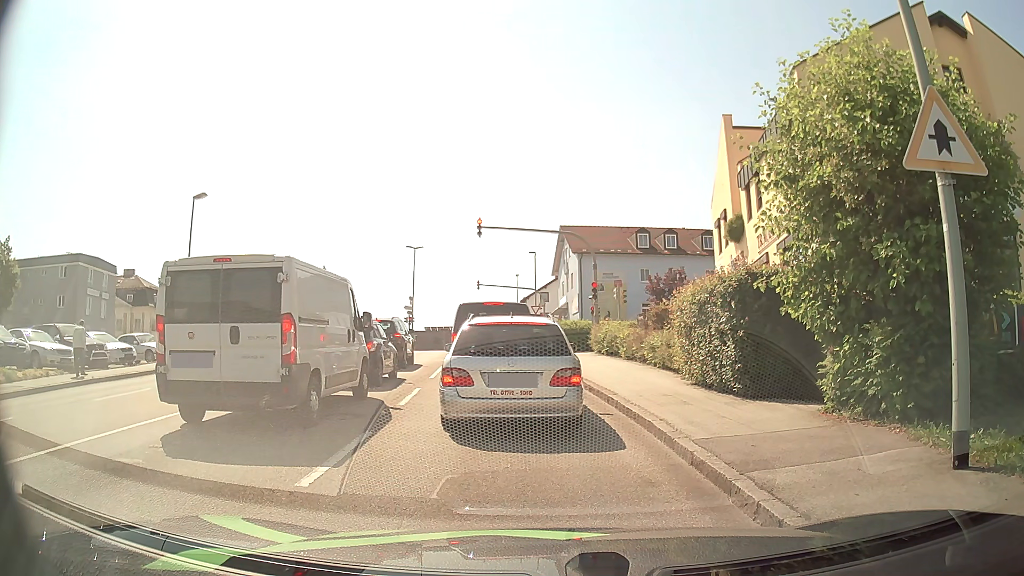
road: tertiary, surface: asphalt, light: Day
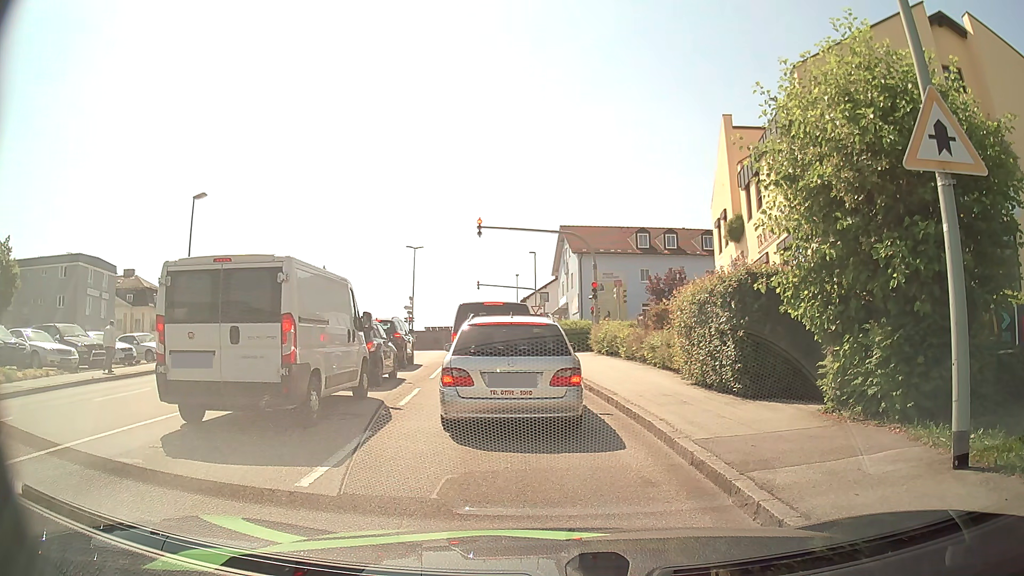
(0.0, 0.0) m; 0°
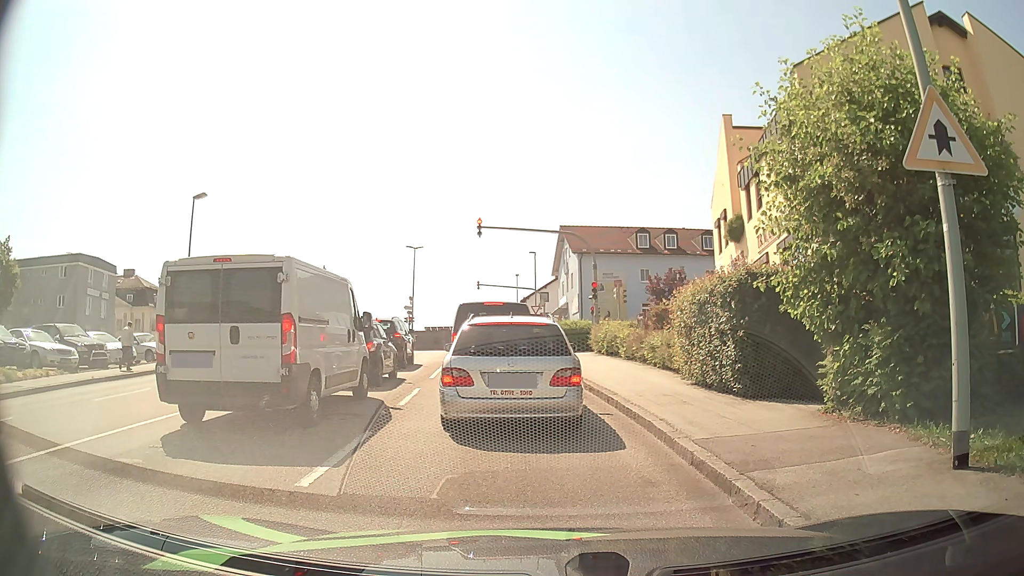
(0.0, 0.0) m; 0°
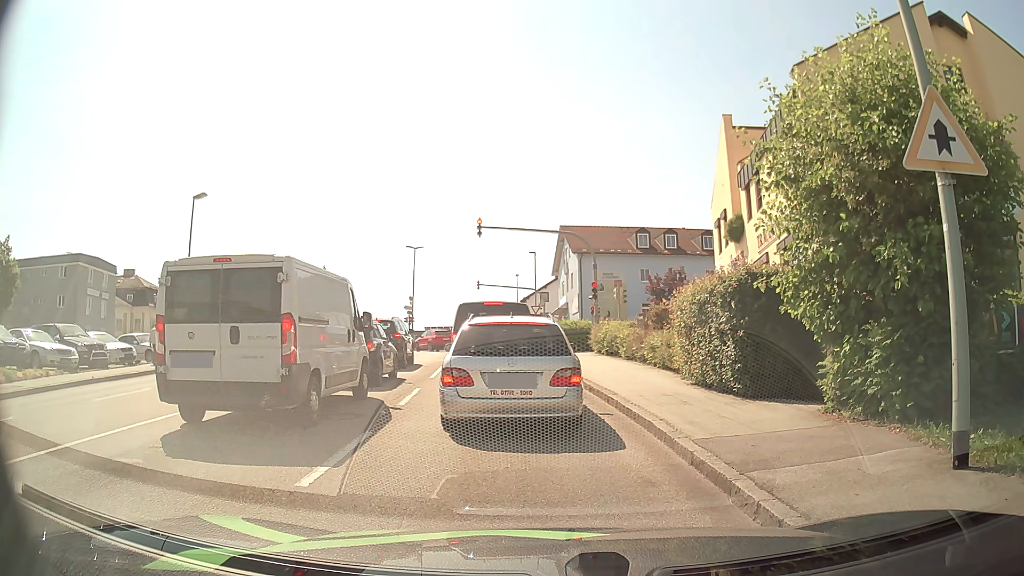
(0.0, 0.0) m; 0°
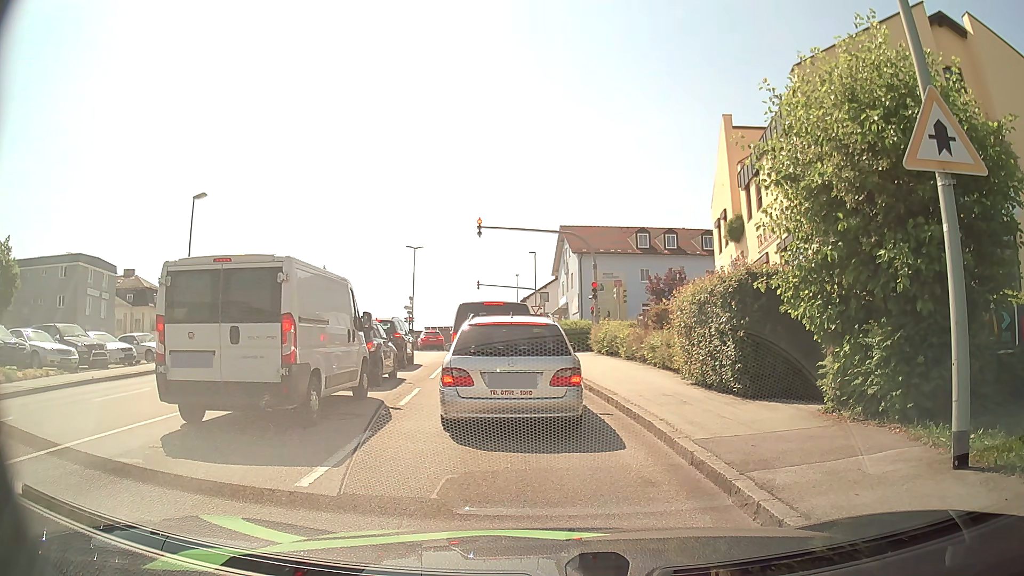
(0.0, 0.0) m; 0°
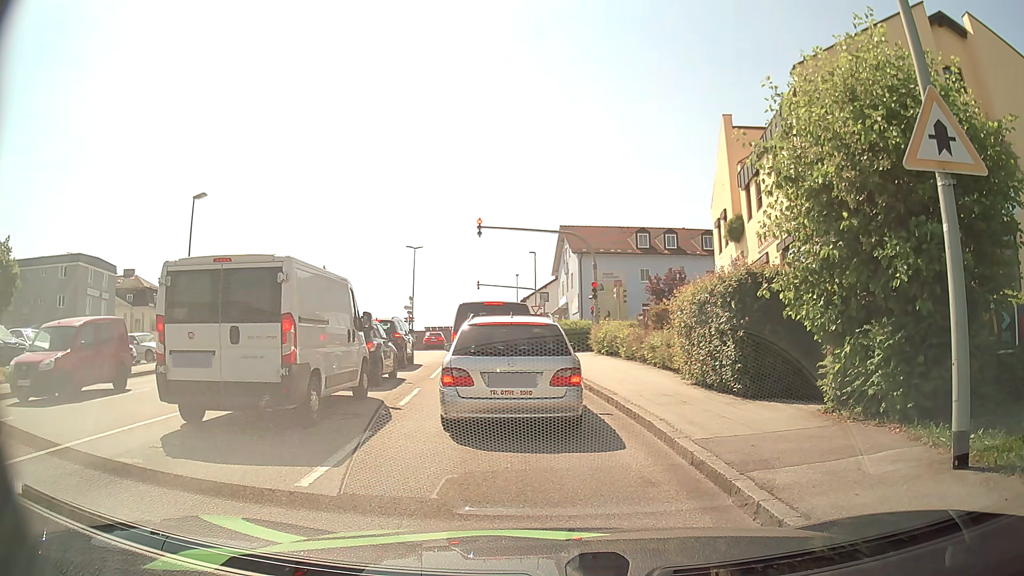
(0.0, 0.0) m; 0°
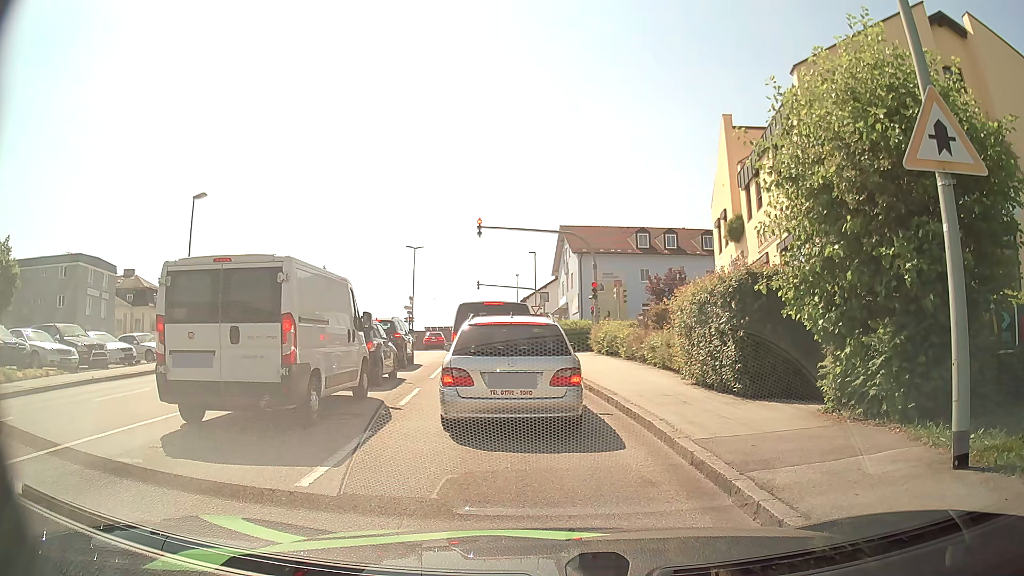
(0.0, 0.0) m; 0°
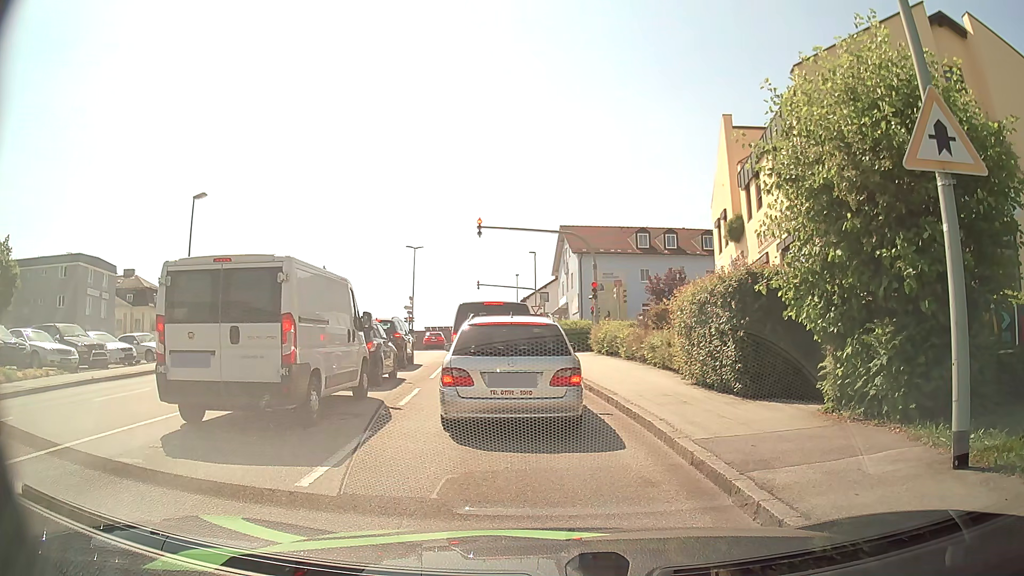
(0.0, 0.0) m; 0°
(0, +10) (-2, +20) (-3, +30) (0, +39) (+9, +43) (+19, +43) (+29, +42) (+39, +40) (+49, +38) (+58, +35) m
